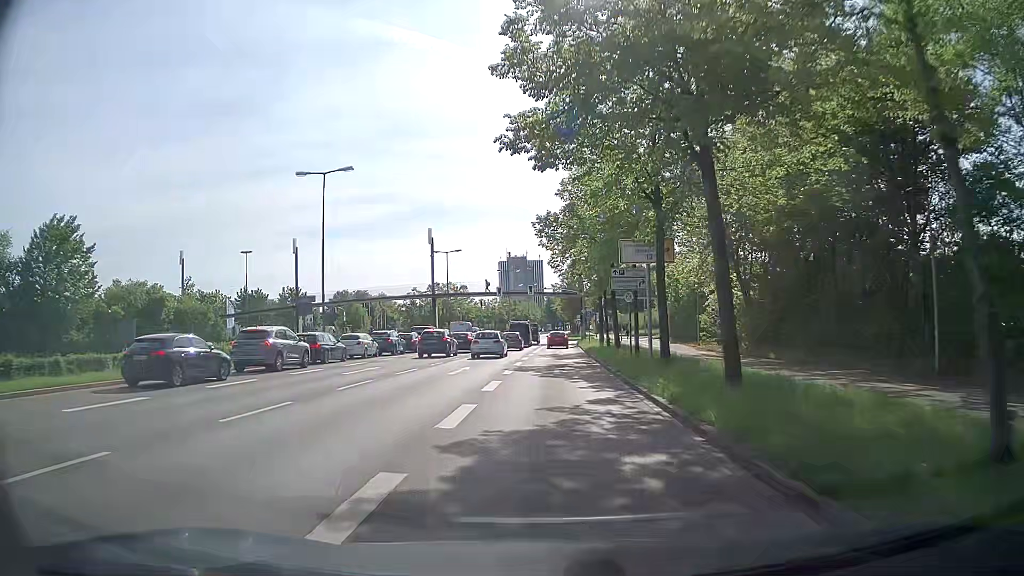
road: primary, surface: asphalt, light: Day
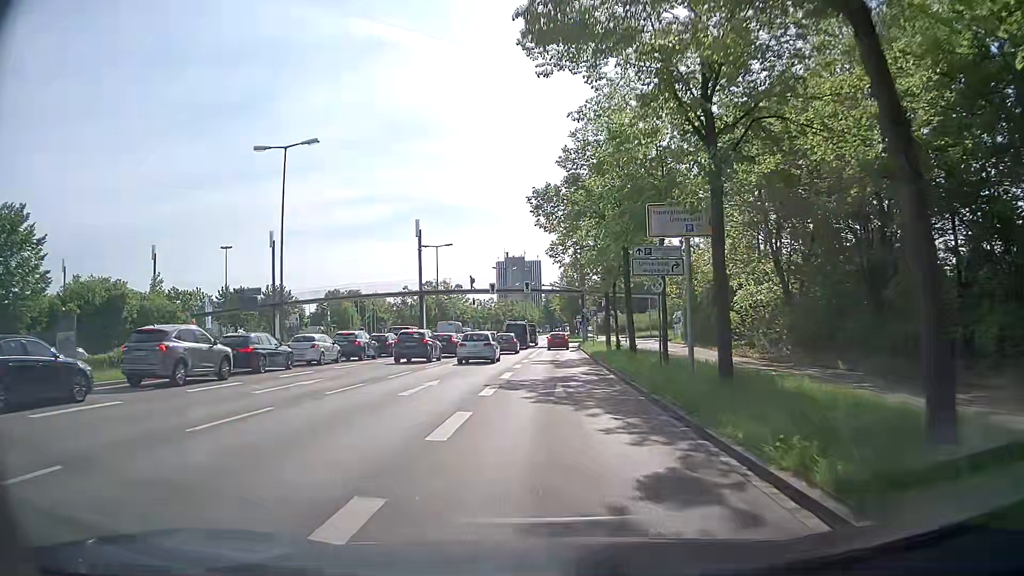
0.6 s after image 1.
(0.0, +7.1) m; 0°
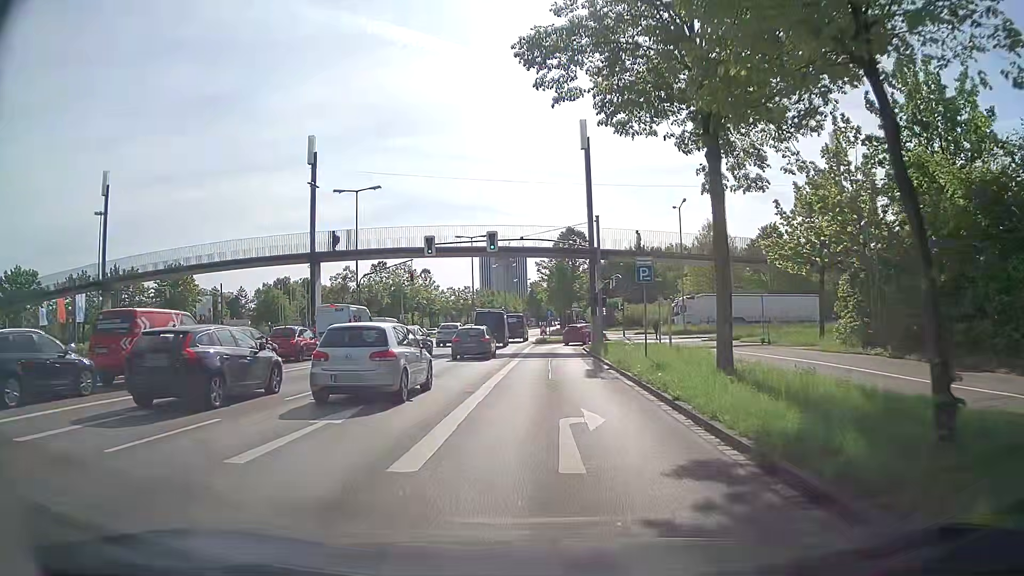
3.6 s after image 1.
(+0.2, +31.7) m; 0°
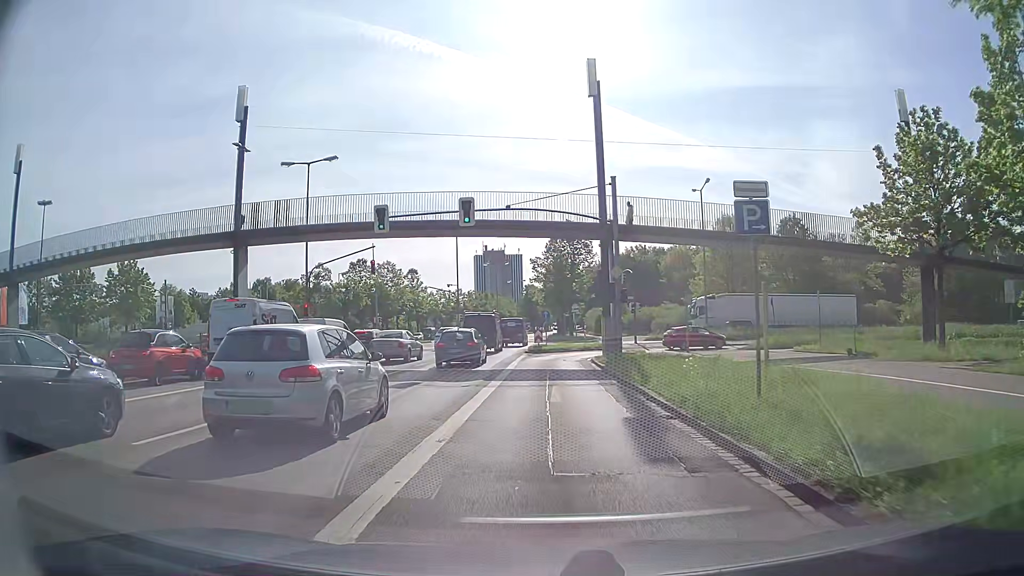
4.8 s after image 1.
(+0.1, +10.9) m; 0°
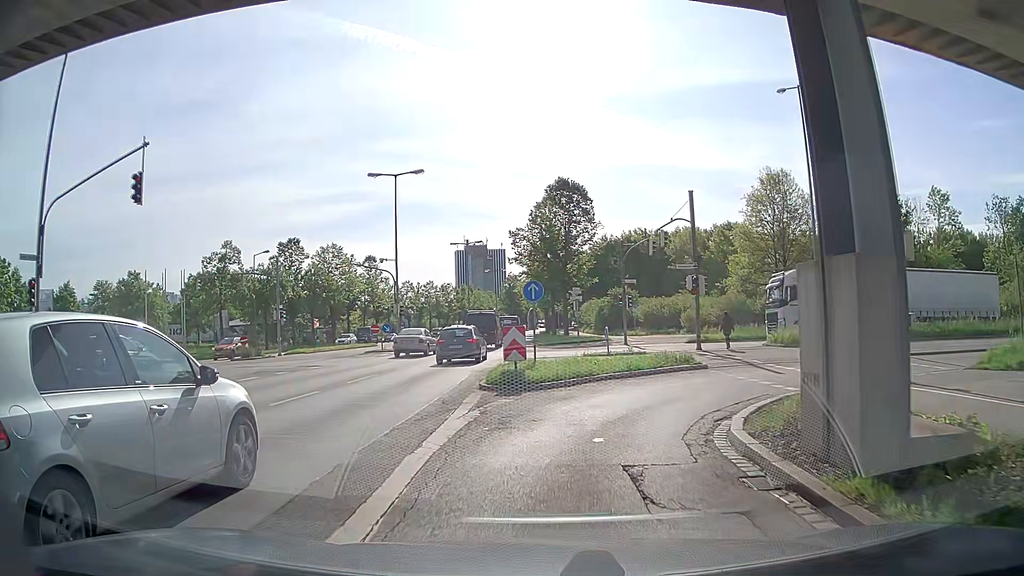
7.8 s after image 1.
(+0.2, +24.8) m; +2°
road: tertiary_link
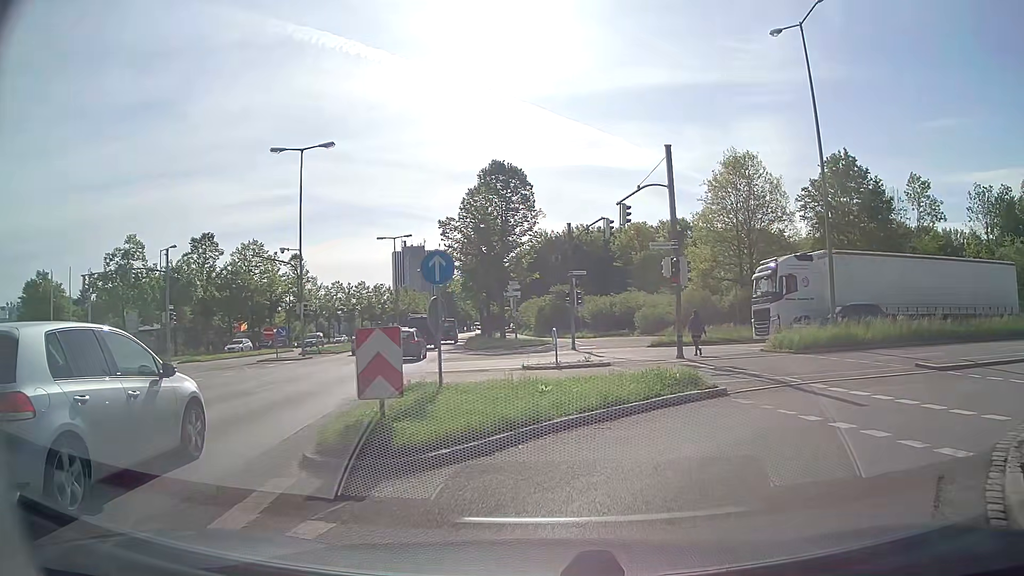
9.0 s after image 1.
(+0.3, +7.6) m; +3°
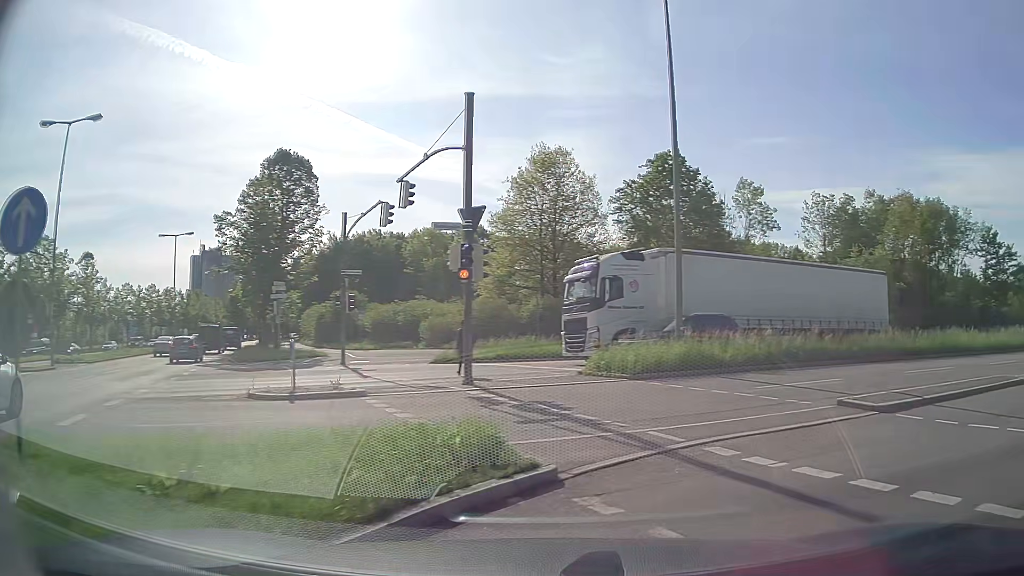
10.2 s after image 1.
(+0.8, +5.9) m; +18°
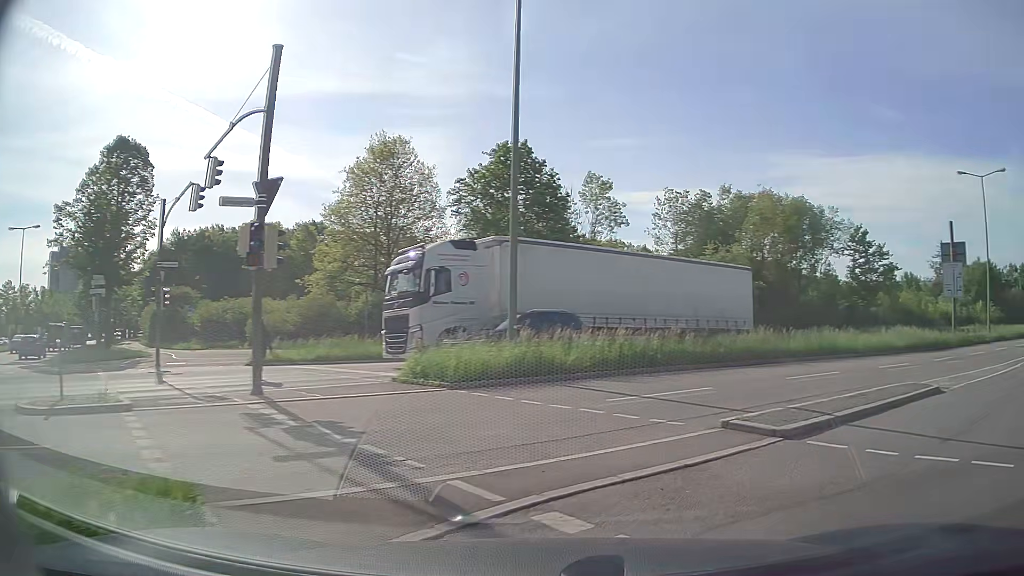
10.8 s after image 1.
(+0.4, +2.8) m; +14°
